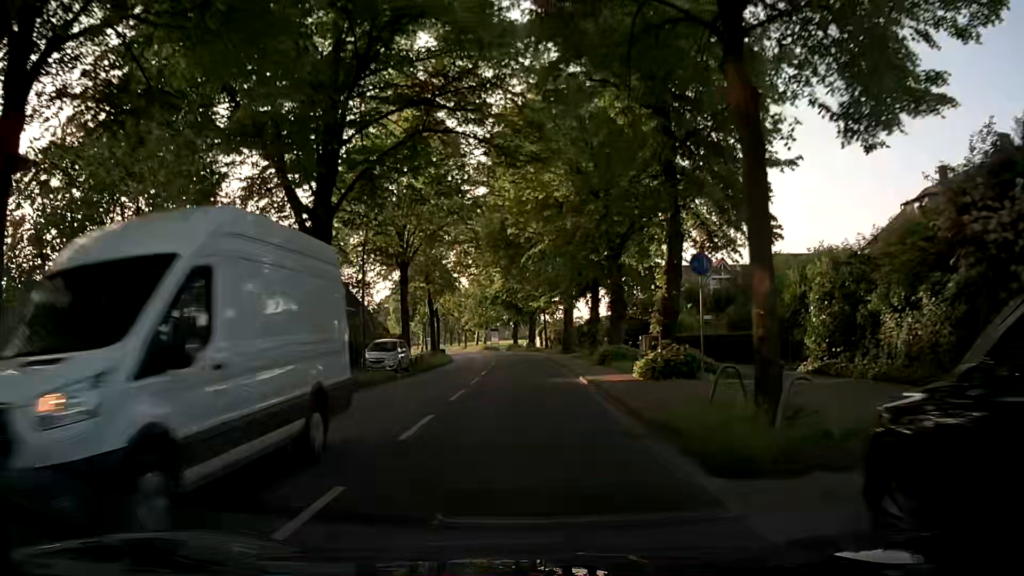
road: secondary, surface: asphalt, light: Day
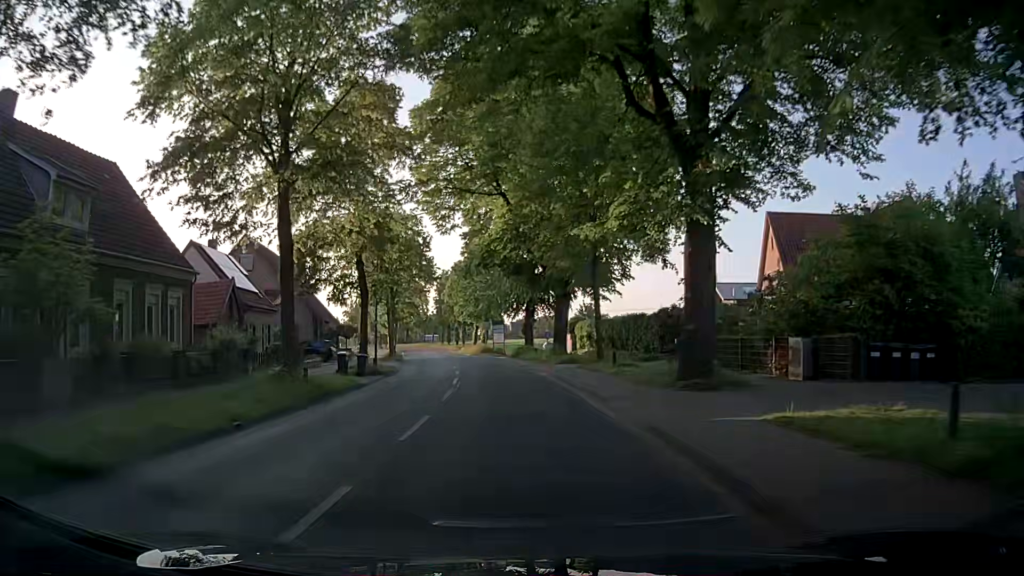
(-0.1, +36.3) m; -1°
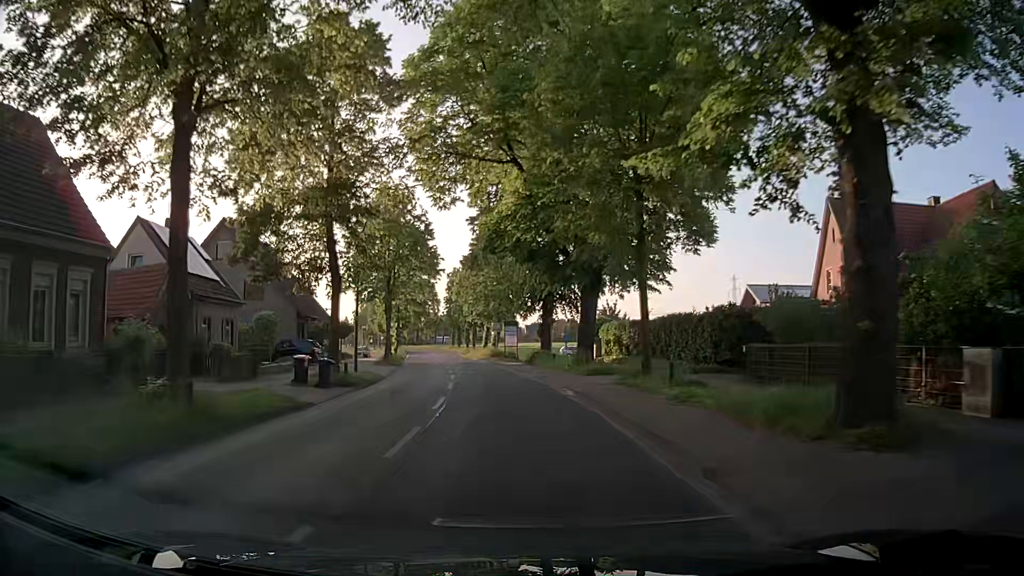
(-0.2, +7.4) m; -2°
(0, +10) (-1, +20) (-1, +30) (-3, +40) (-4, +50) (-6, +60) (-7, +70) (-9, +79) (-10, +89) (-12, +99) m
